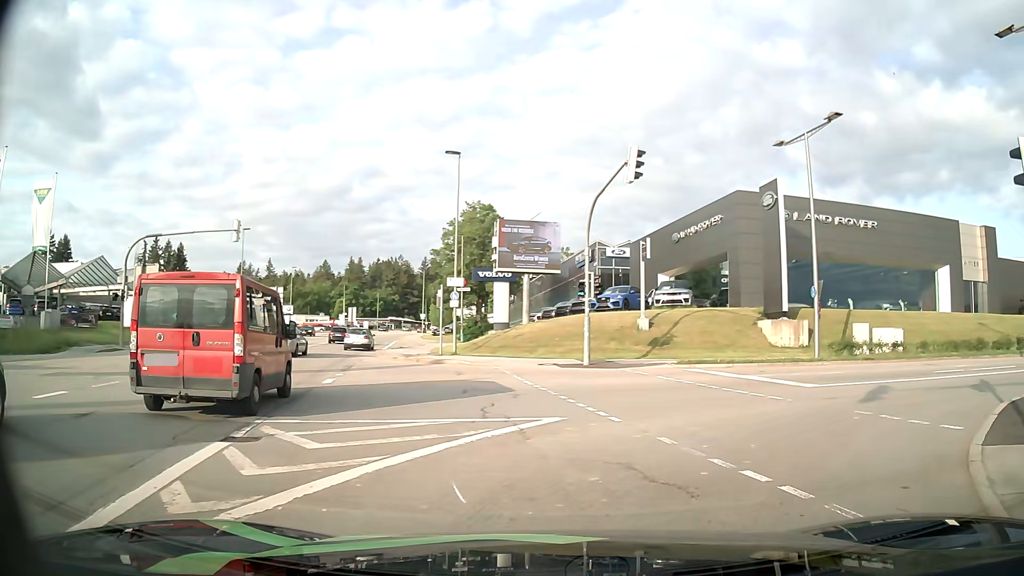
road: tertiary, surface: asphalt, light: Day
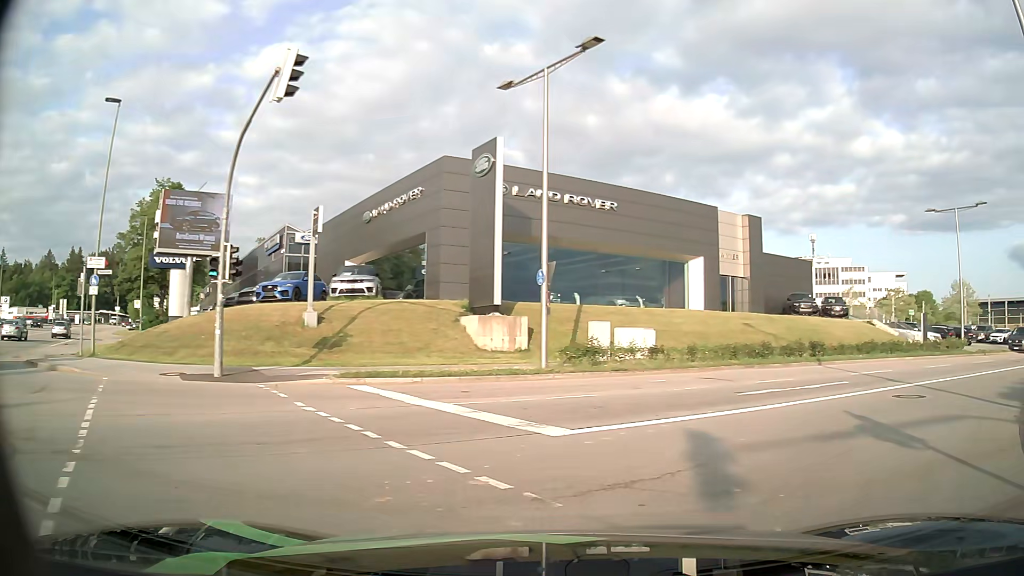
(+1.8, +7.2) m; +26°
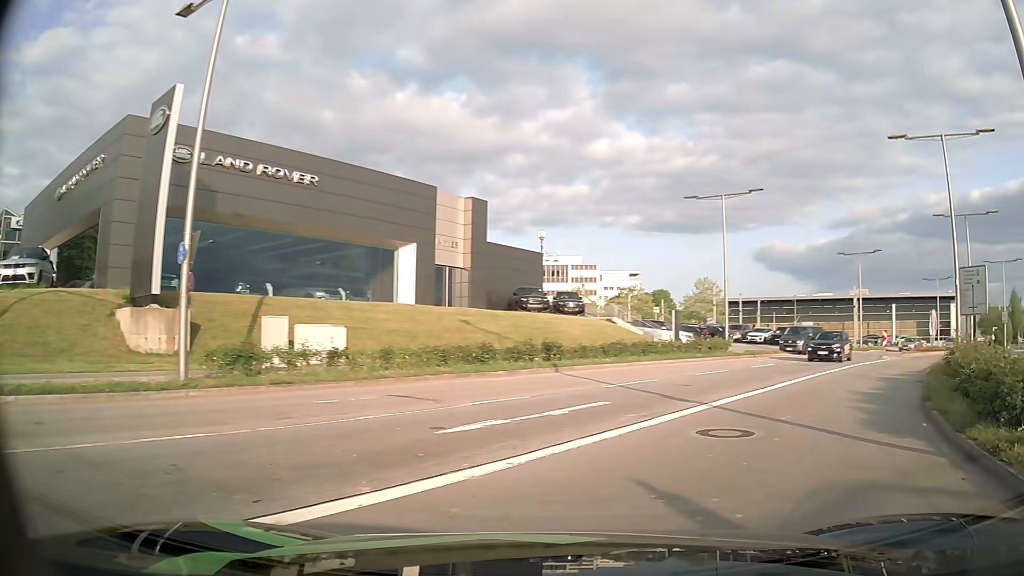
(+1.2, +5.3) m; +25°
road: secondary
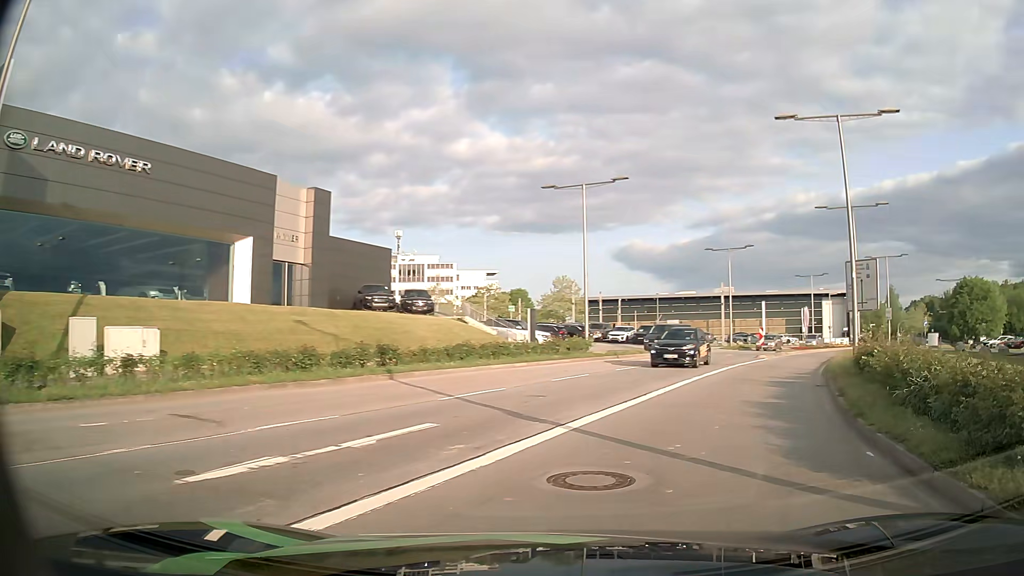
(+0.3, +2.9) m; +12°
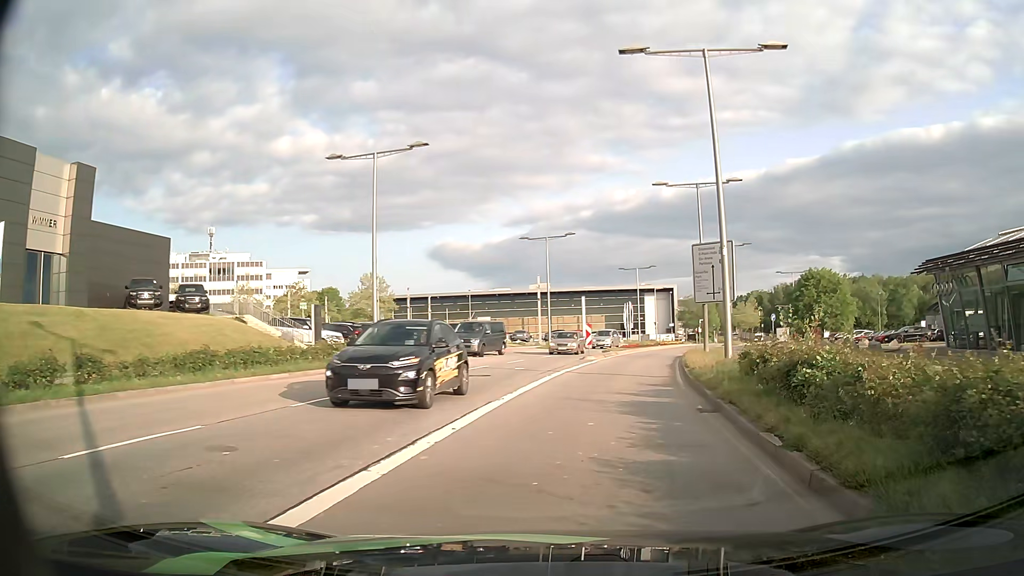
(+1.0, +6.2) m; +17°
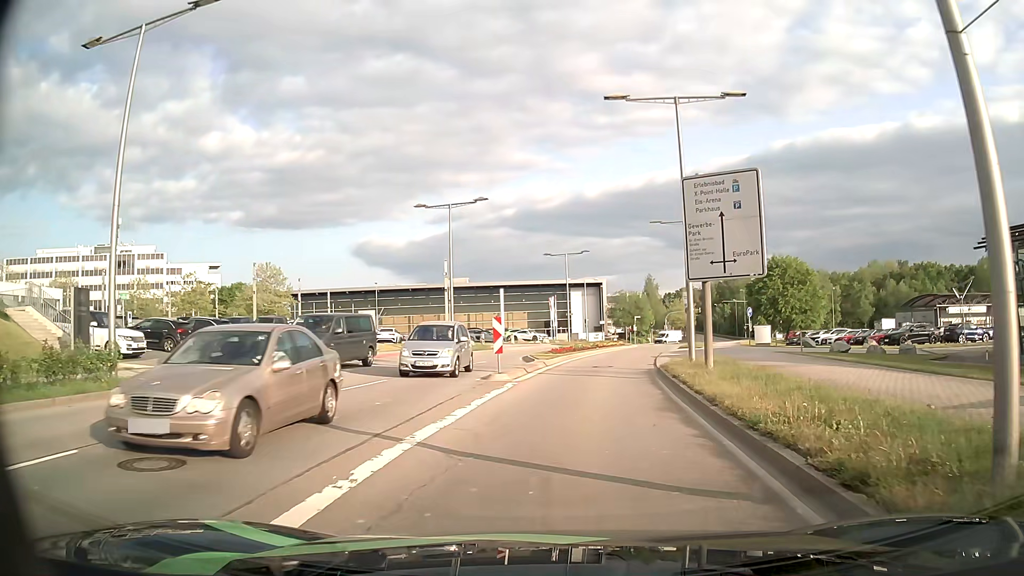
(+0.6, +14.1) m; +5°
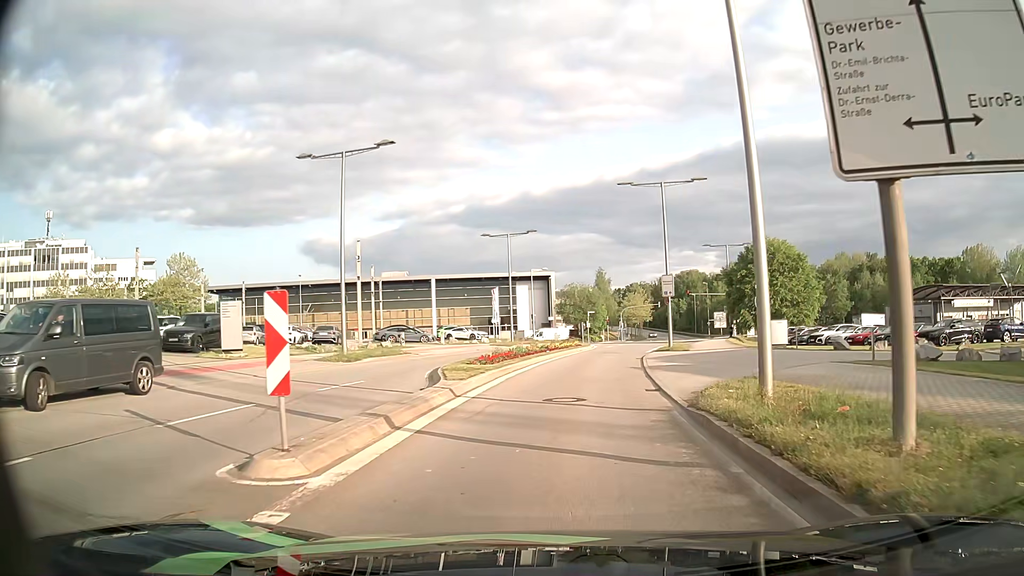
(+0.6, +12.4) m; +5°
